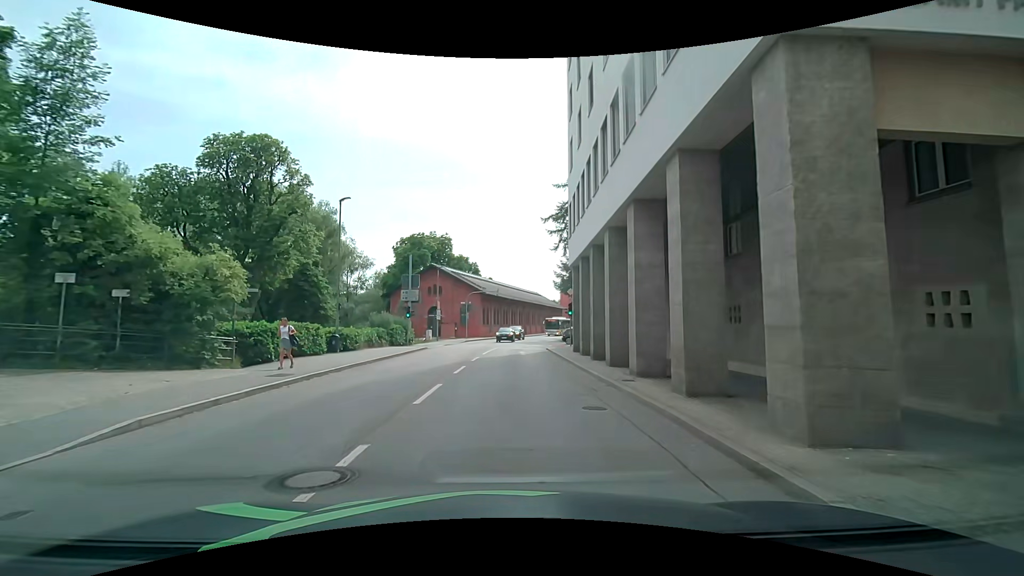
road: tertiary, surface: asphalt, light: Day
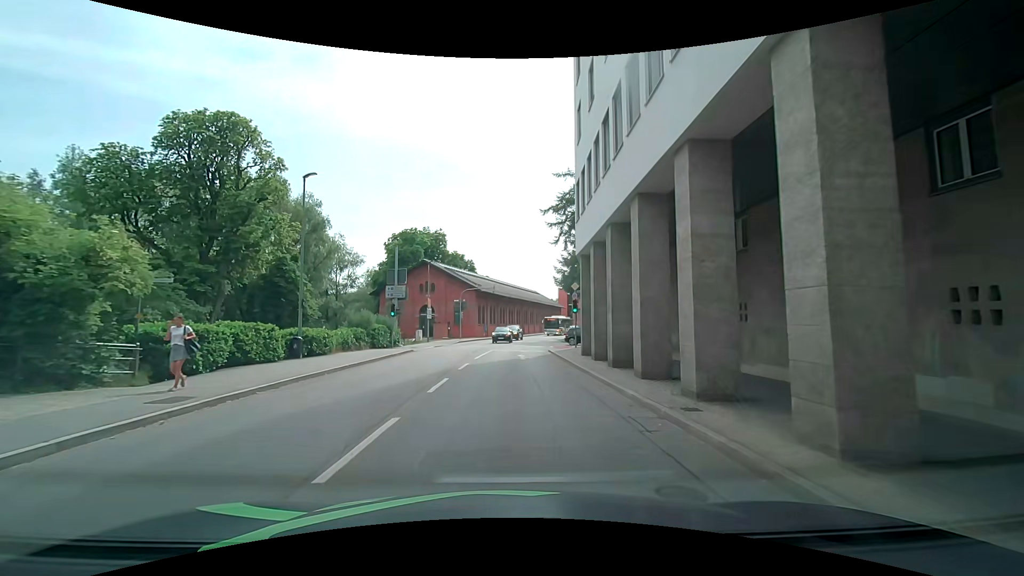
(0.0, +4.4) m; +2°
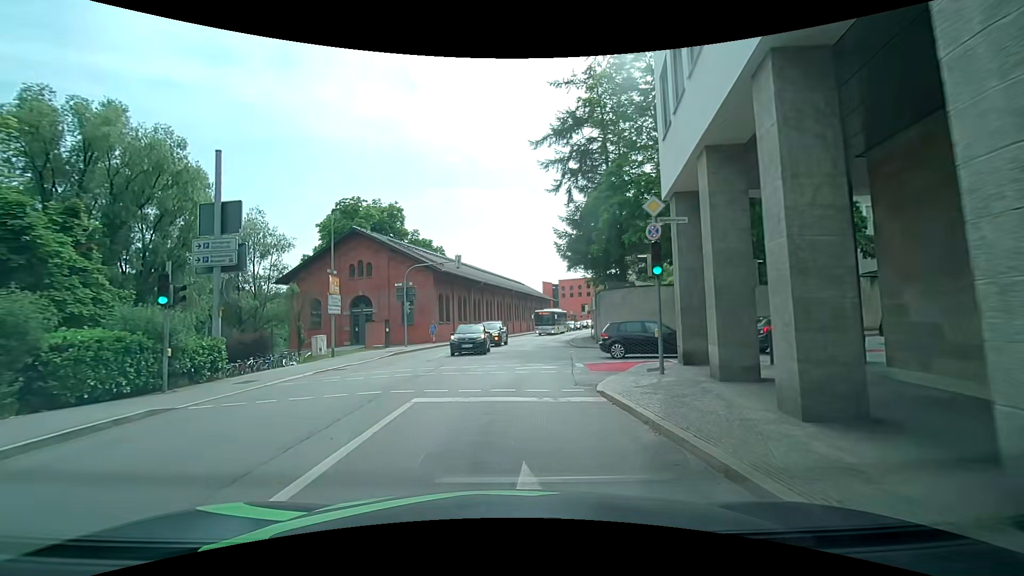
(-0.1, +22.2) m; +1°
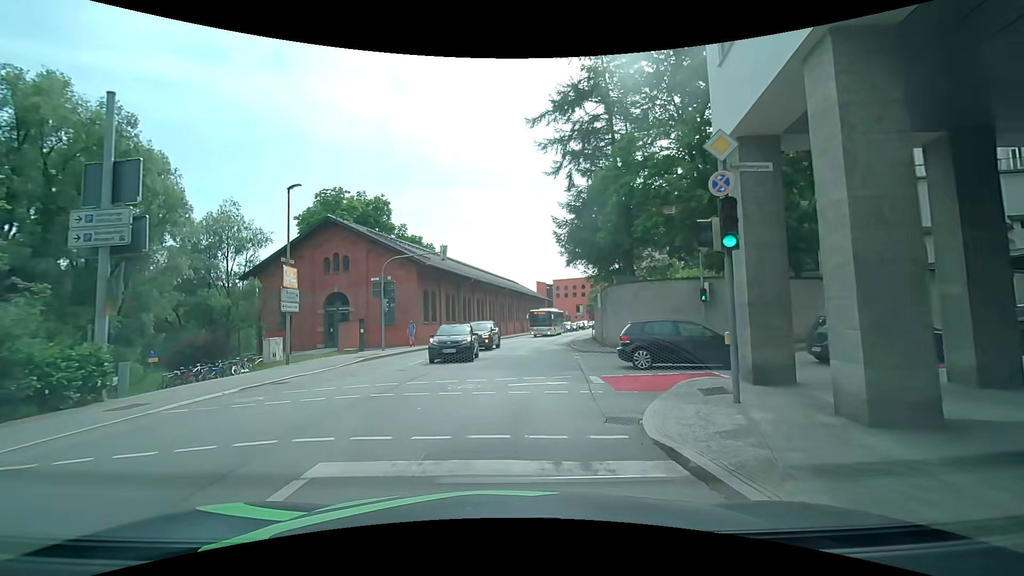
(0.0, +4.4) m; 0°
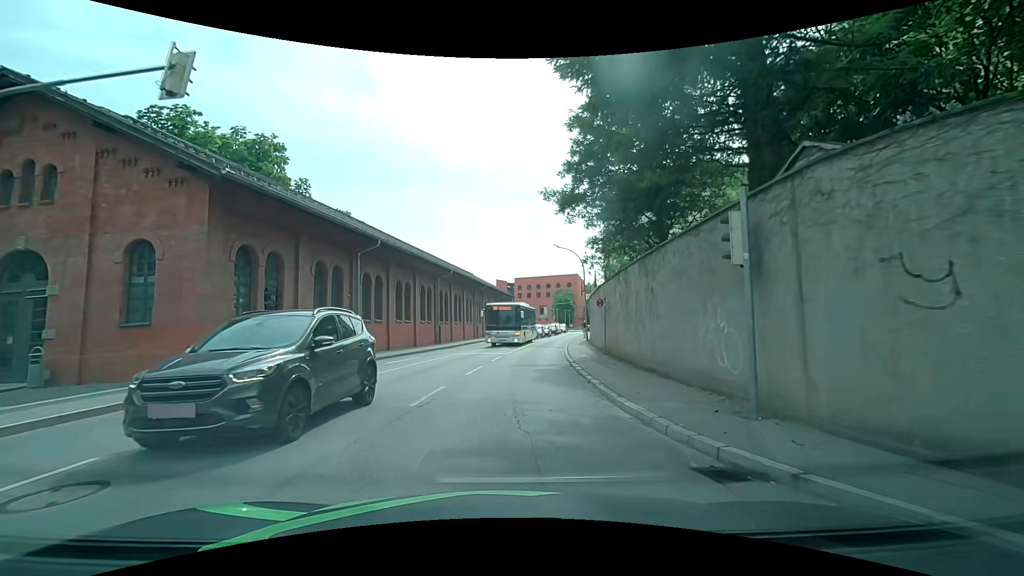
(+1.3, +21.8) m; +5°
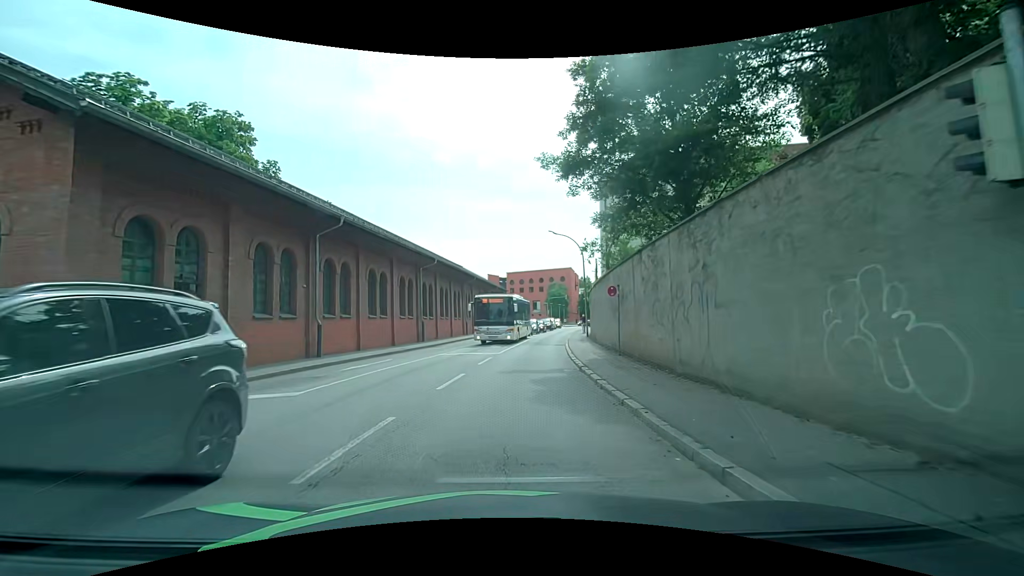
(0.0, +4.4) m; +1°
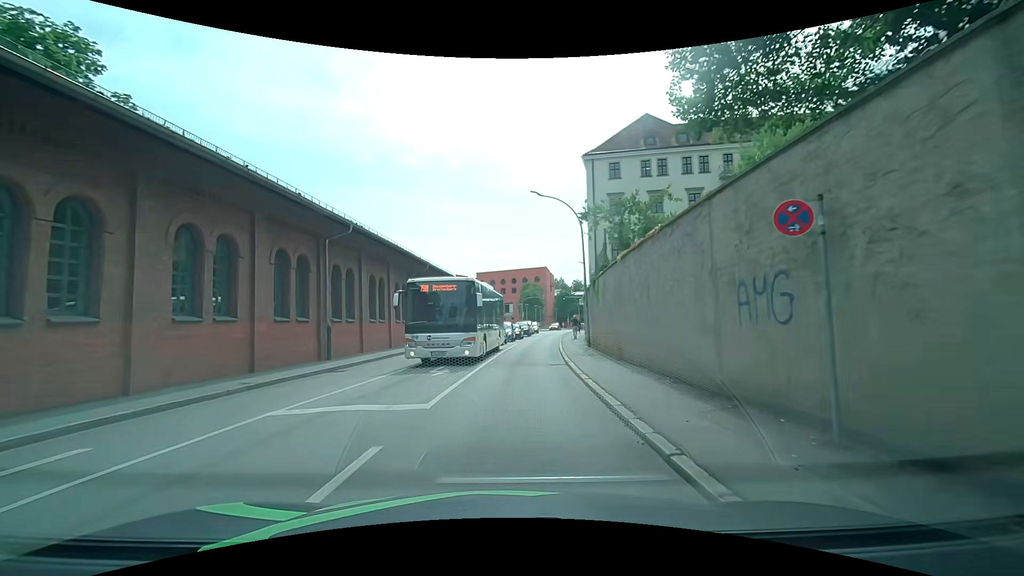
(+0.2, +13.5) m; +4°
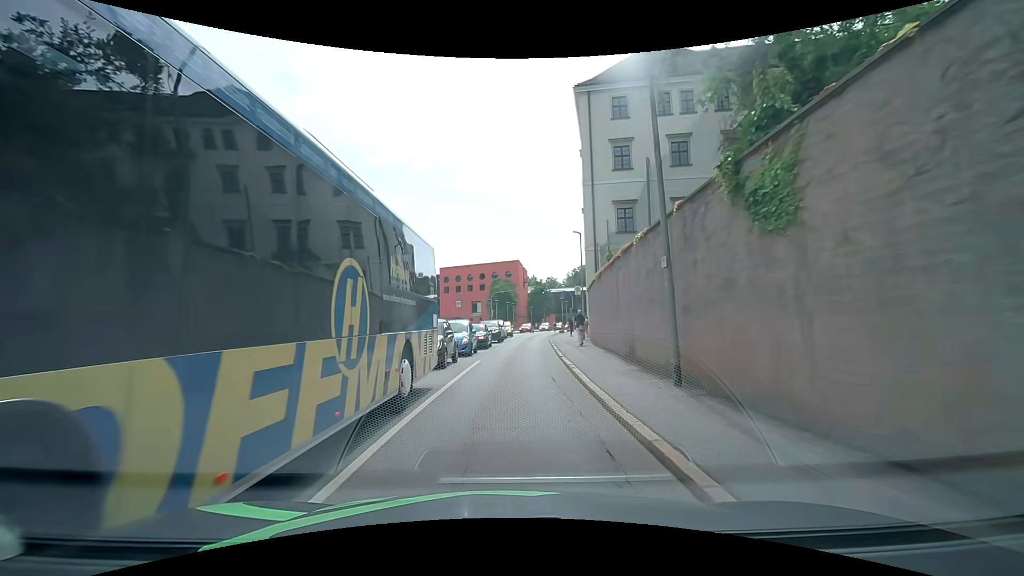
(+0.3, +18.0) m; +3°
(0, +10) (0, +20) (+1, +30) (+1, +40) (+2, +50) (+3, +60) (+5, +70) (+6, +80) (+8, +89) (+11, +99) m
